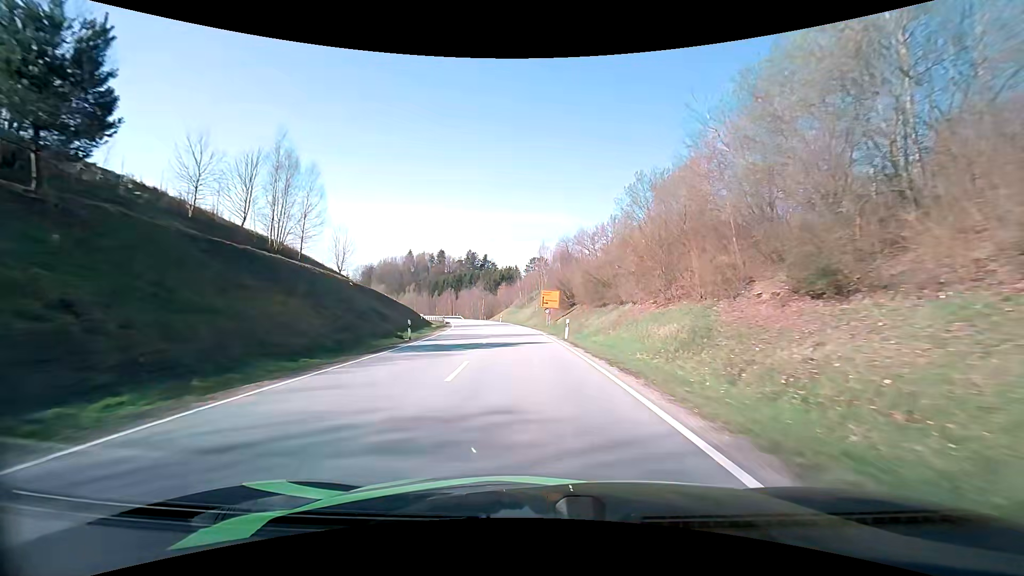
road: secondary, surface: asphalt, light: Day
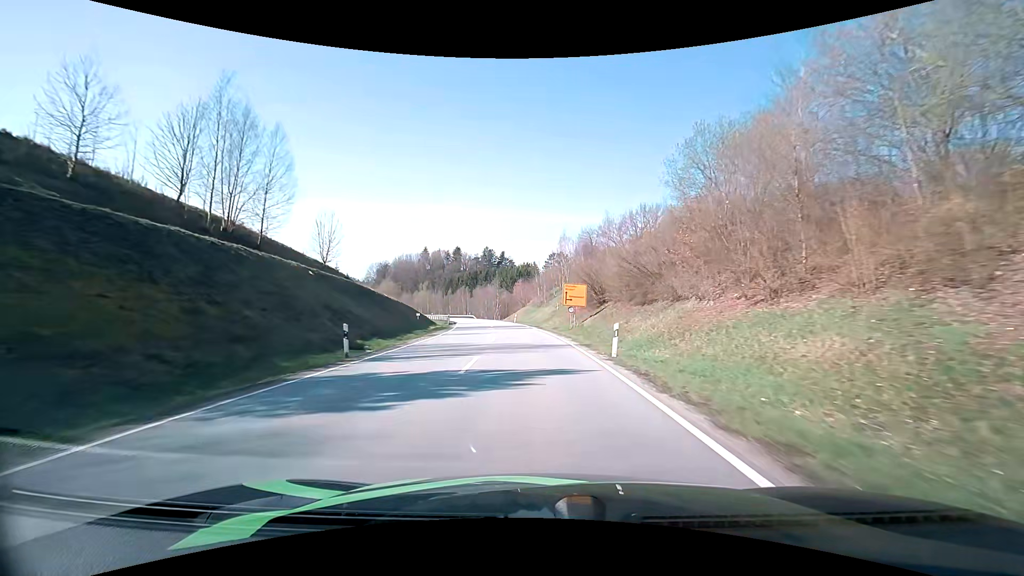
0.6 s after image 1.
(-0.2, +11.1) m; -2°
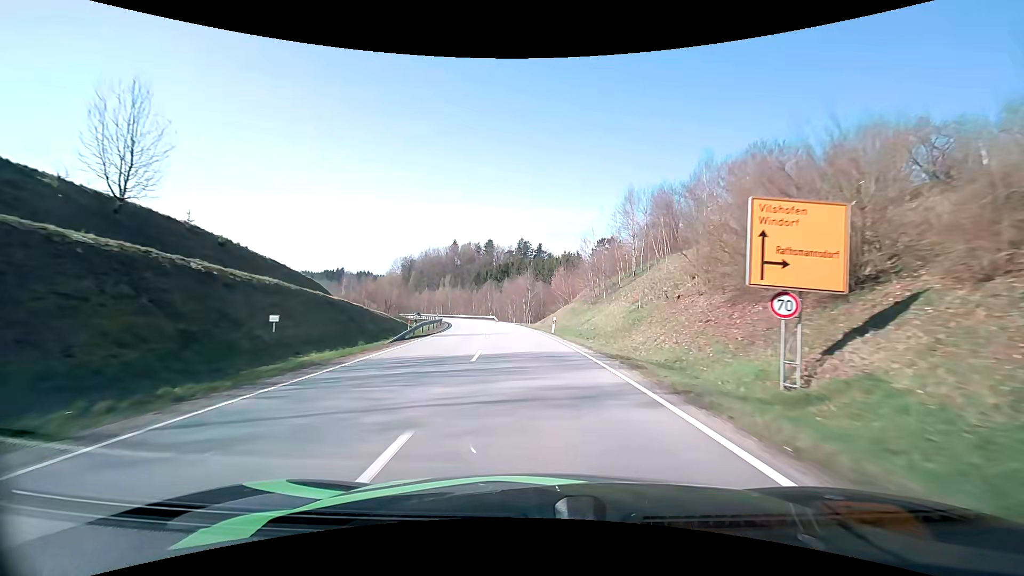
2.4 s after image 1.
(-1.3, +33.5) m; -4°
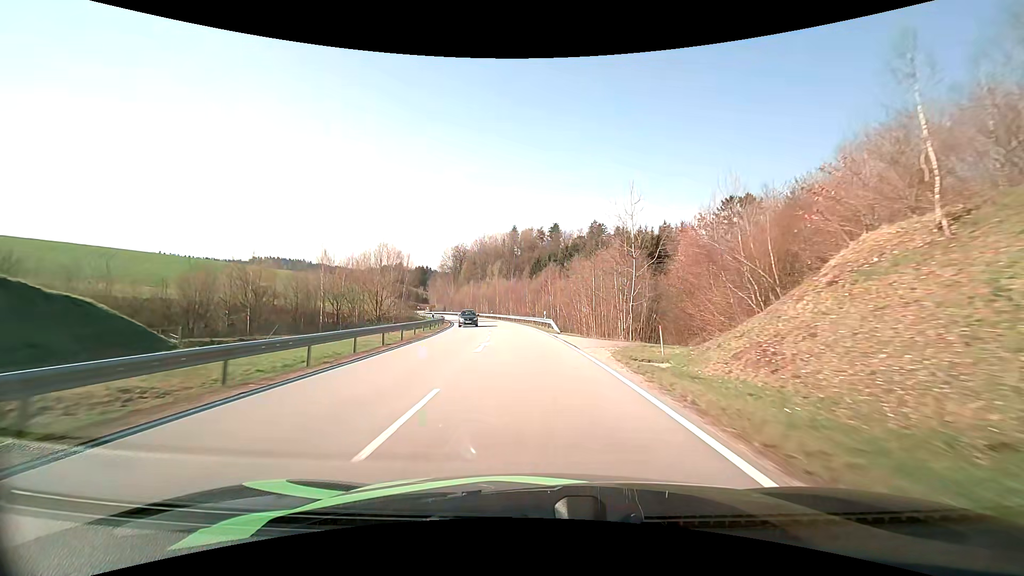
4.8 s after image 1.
(-2.9, +45.3) m; -8°
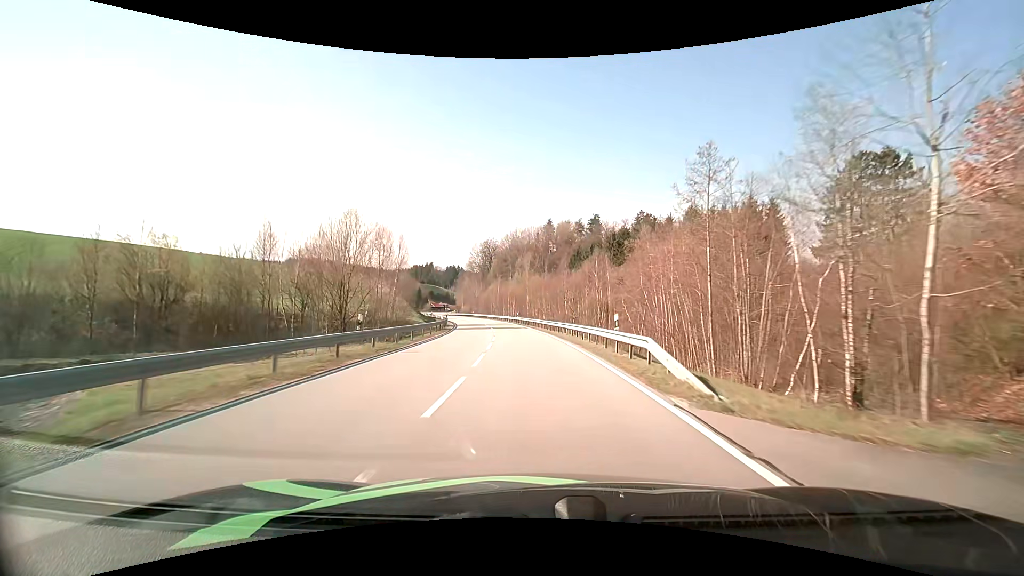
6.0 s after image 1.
(-0.7, +22.9) m; -4°
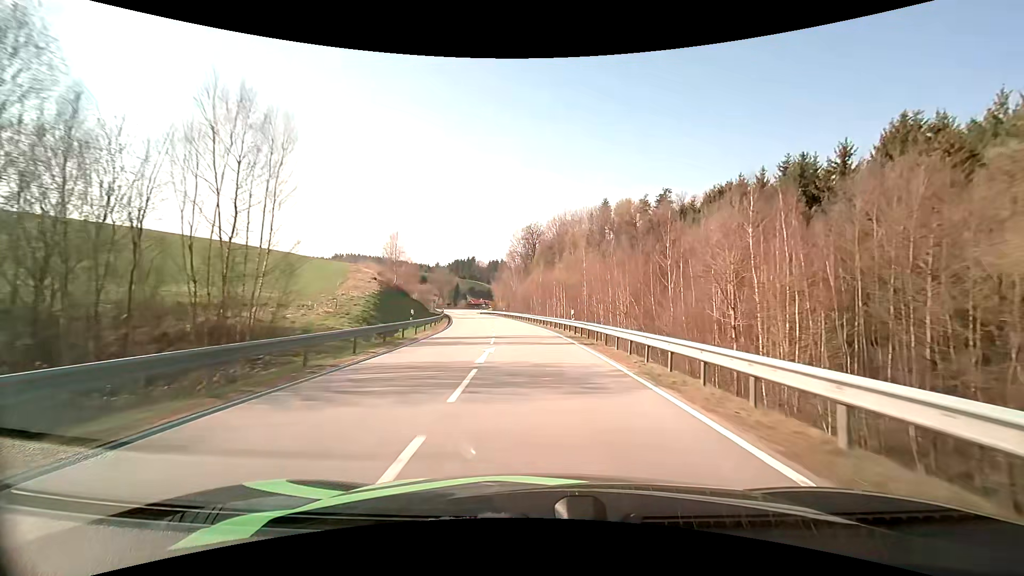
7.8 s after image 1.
(-1.6, +35.4) m; -5°
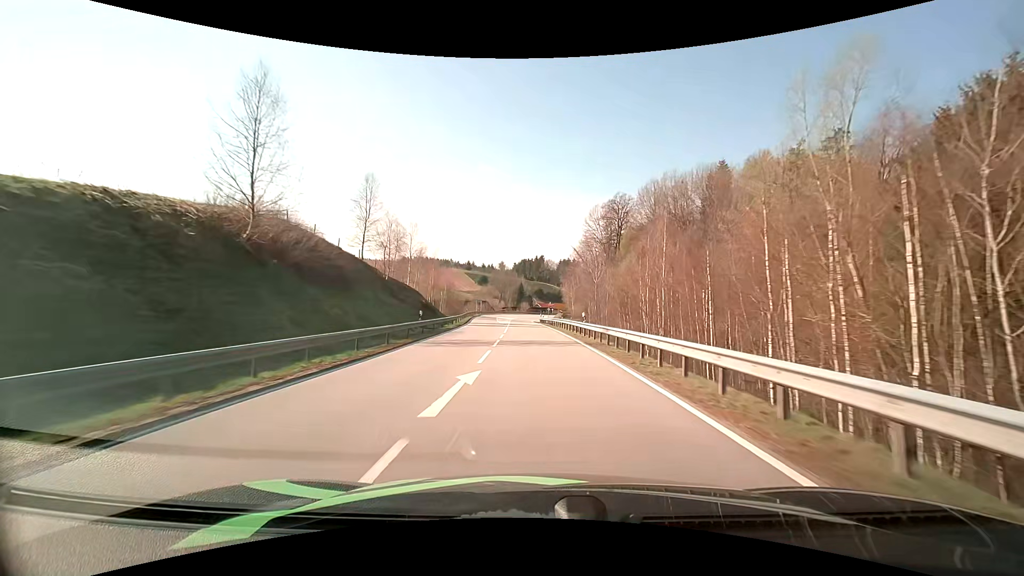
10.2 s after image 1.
(-3.4, +48.5) m; -8°
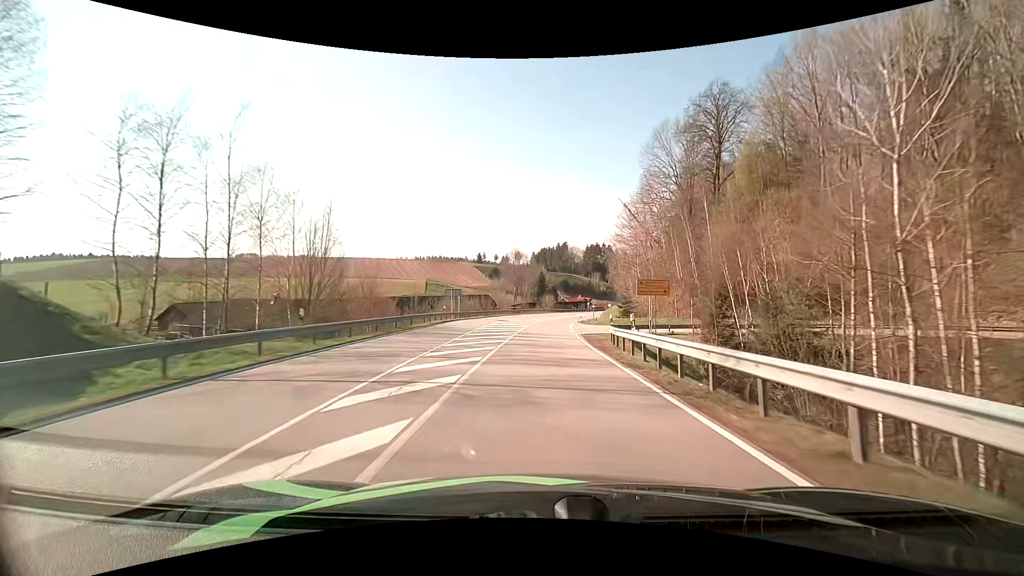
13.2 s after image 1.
(-1.8, +59.4) m; -2°
(0, +10) (0, +20) (0, +30) (0, +40) (+1, +50) (+2, +60) (+3, +70) (+4, +80) (+7, +90) (+9, +99) m
